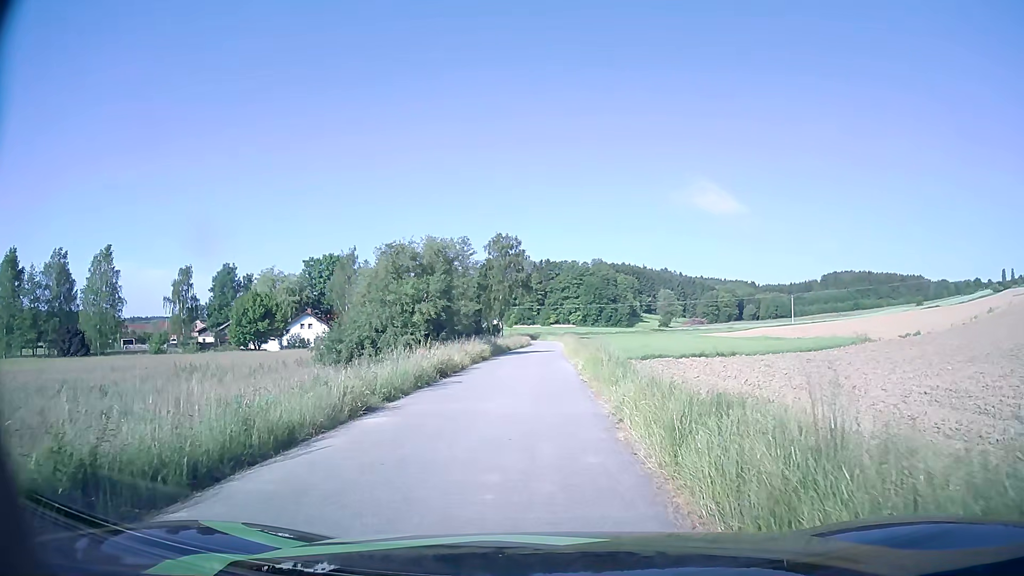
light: Day
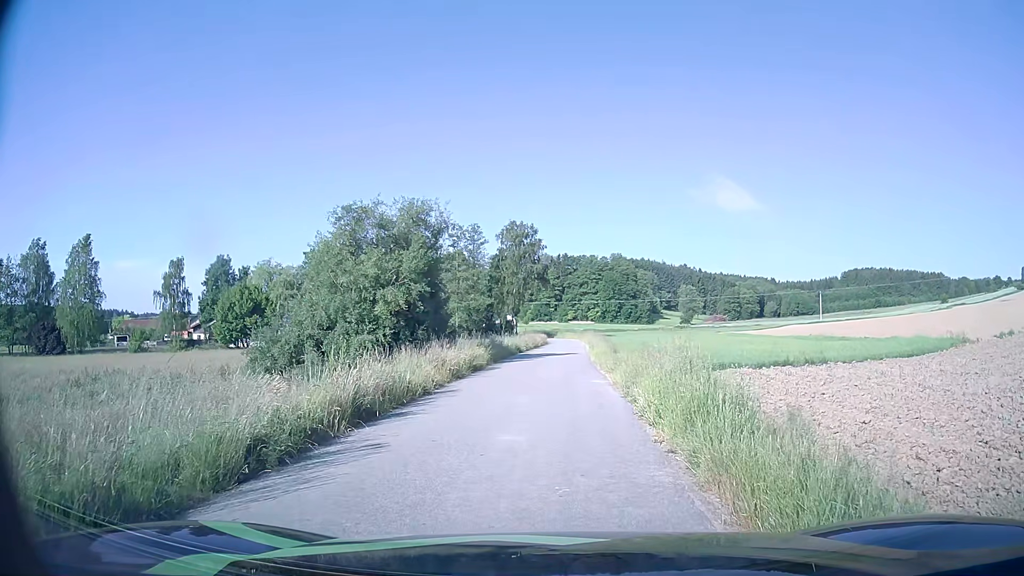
(+0.1, +10.0) m; -1°
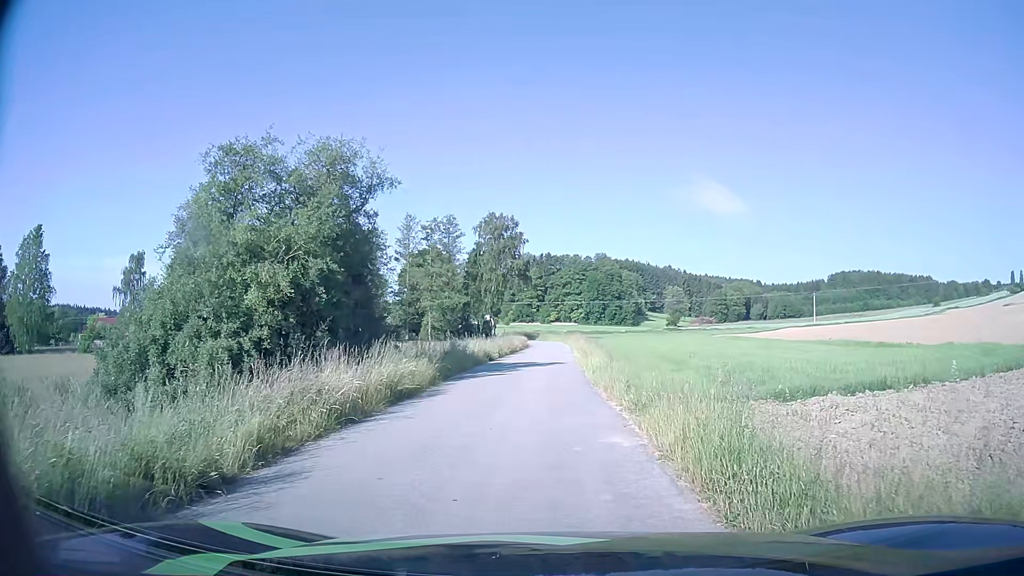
(+0.2, +8.8) m; +2°
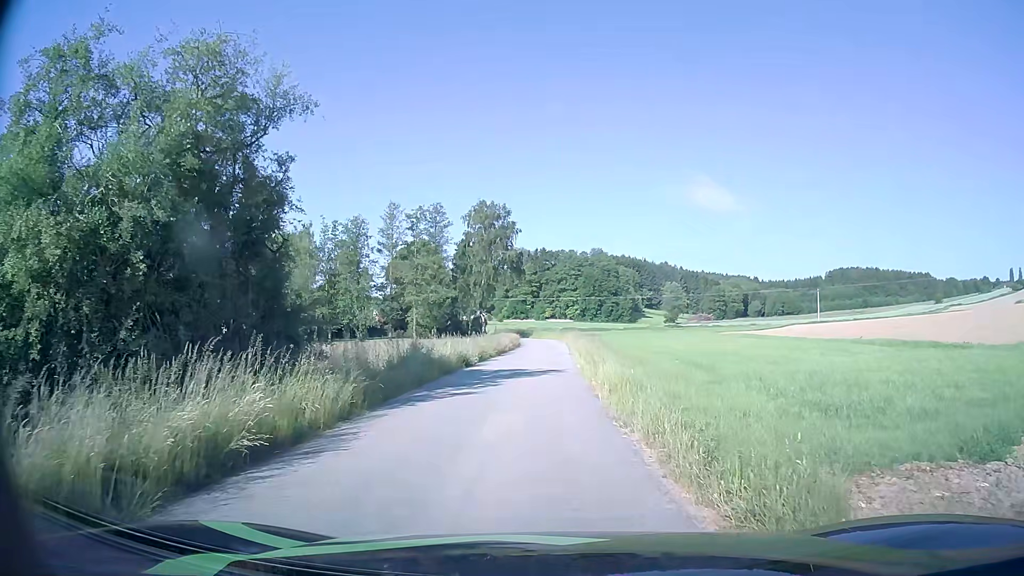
(0.0, +7.1) m; +1°
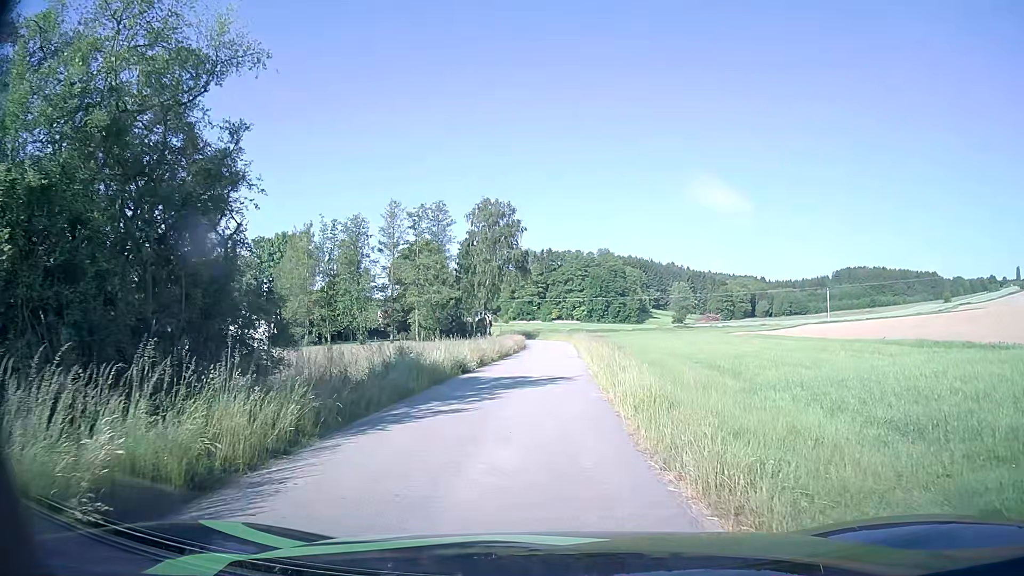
(0.0, +2.8) m; 0°
(0, +10) (0, +20) (0, +30) (0, +40) (0, +50) (0, +60) (0, +70) (-1, +80) (-3, +90) (-5, +100) m
